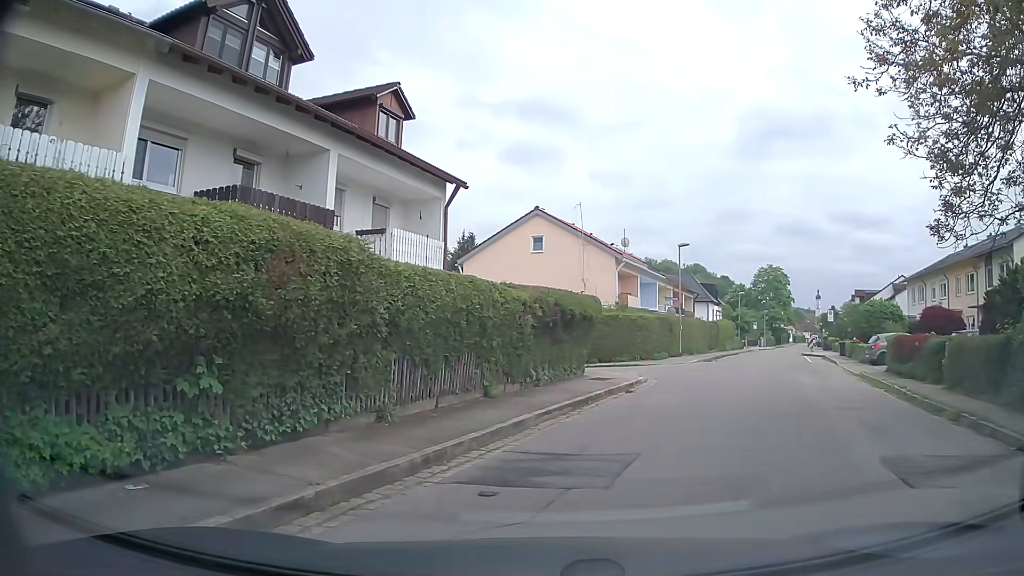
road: tertiary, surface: asphalt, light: Day
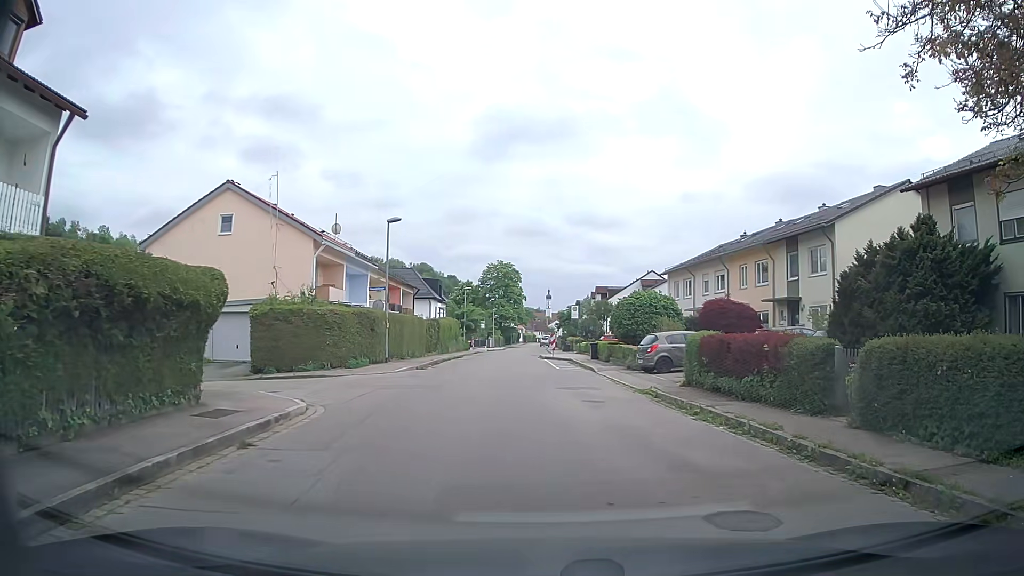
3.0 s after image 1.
(+1.7, +8.1) m; +21°
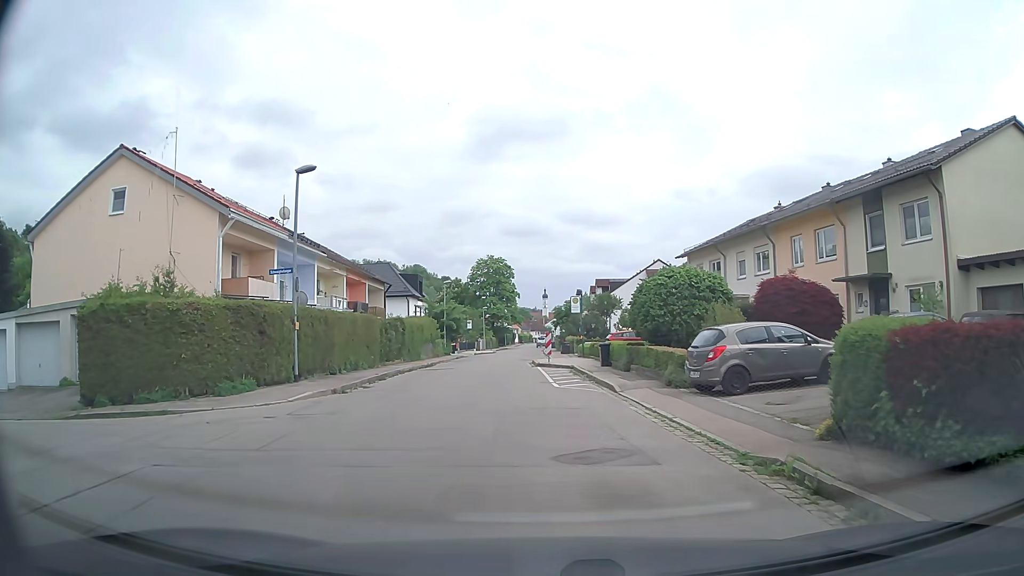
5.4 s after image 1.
(+0.4, +10.2) m; -1°
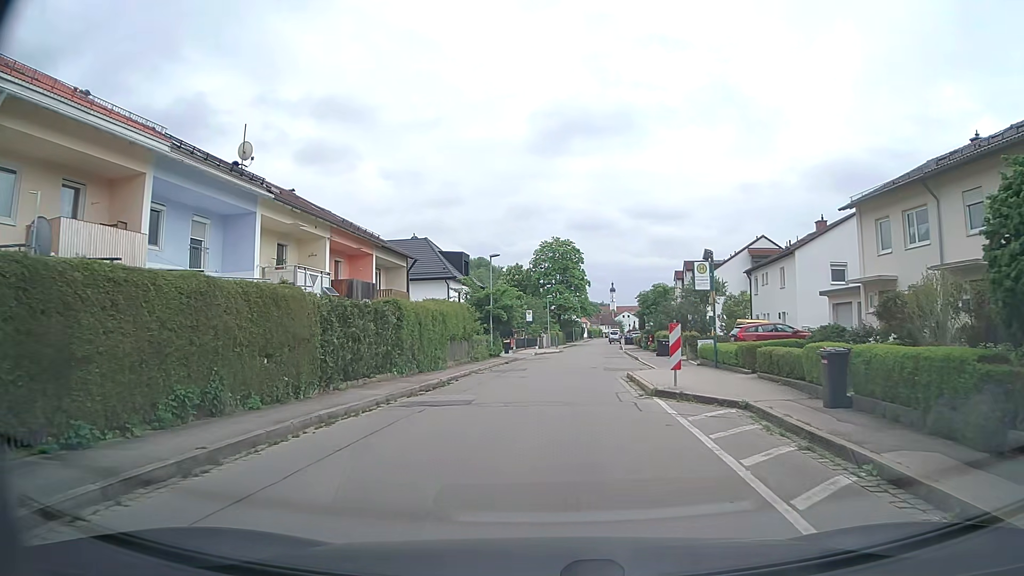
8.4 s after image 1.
(-0.1, +16.5) m; -3°
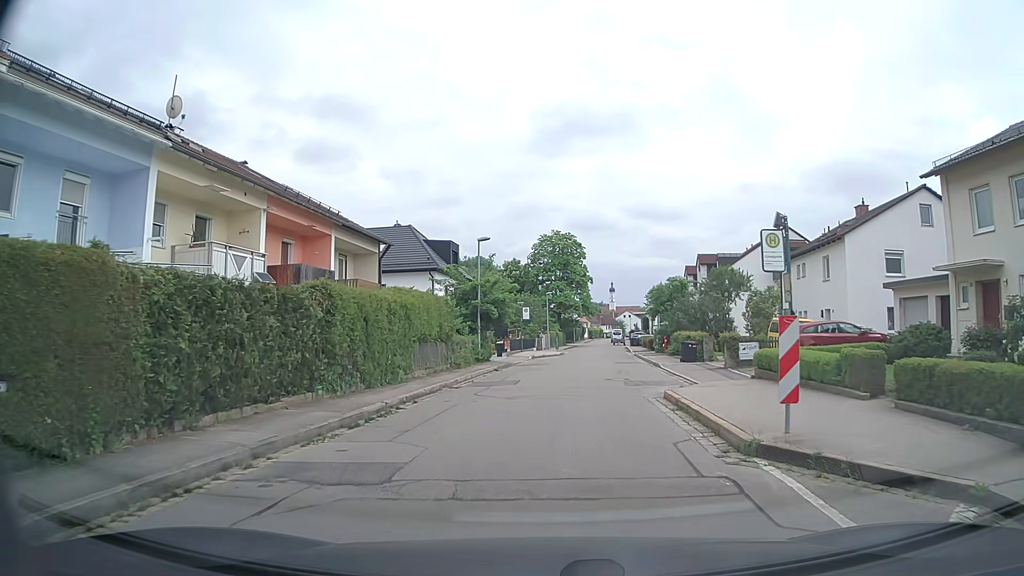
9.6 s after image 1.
(0.0, +7.0) m; 0°
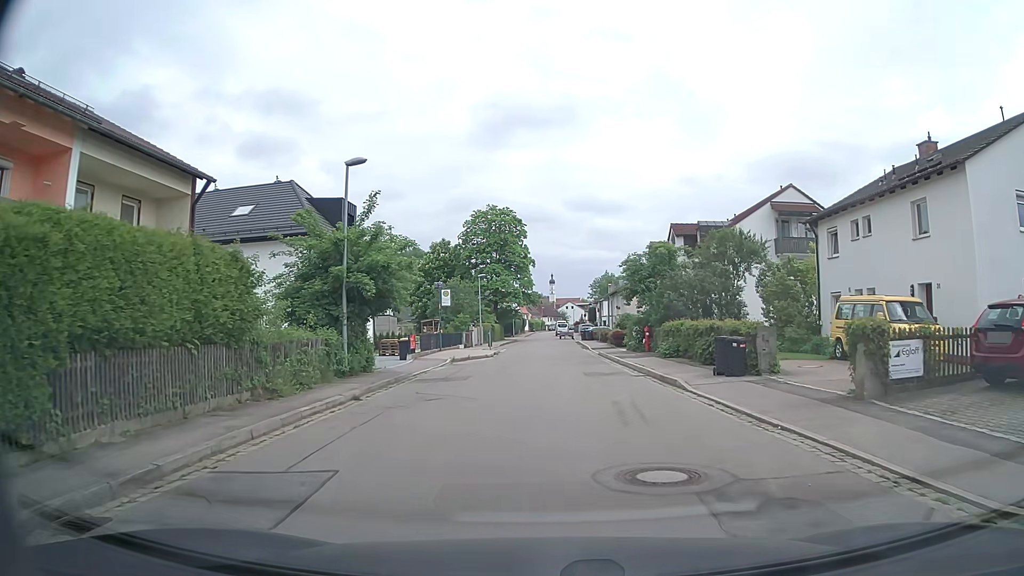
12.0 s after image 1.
(+0.5, +14.6) m; +5°
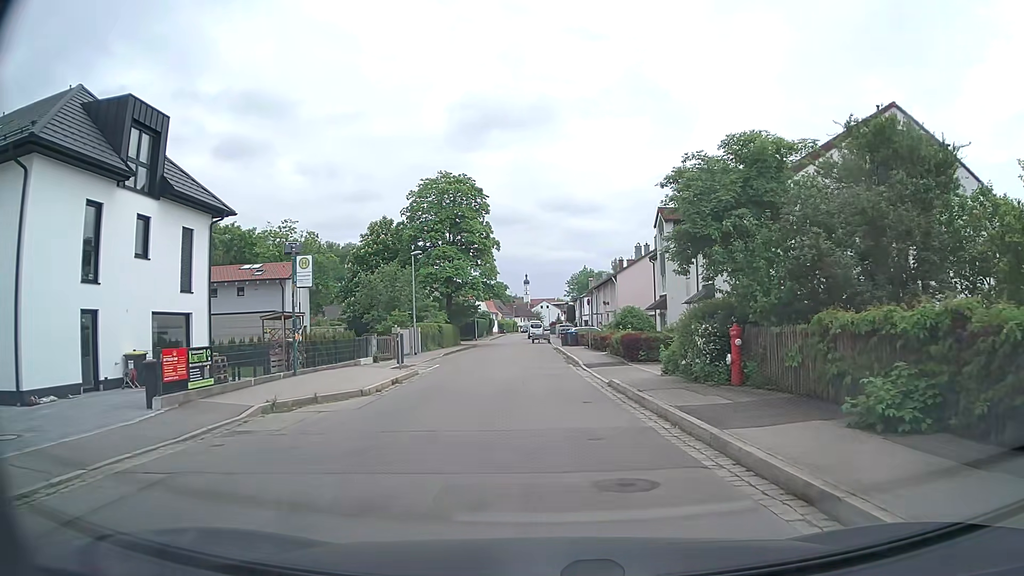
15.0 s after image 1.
(+0.5, +18.8) m; +2°
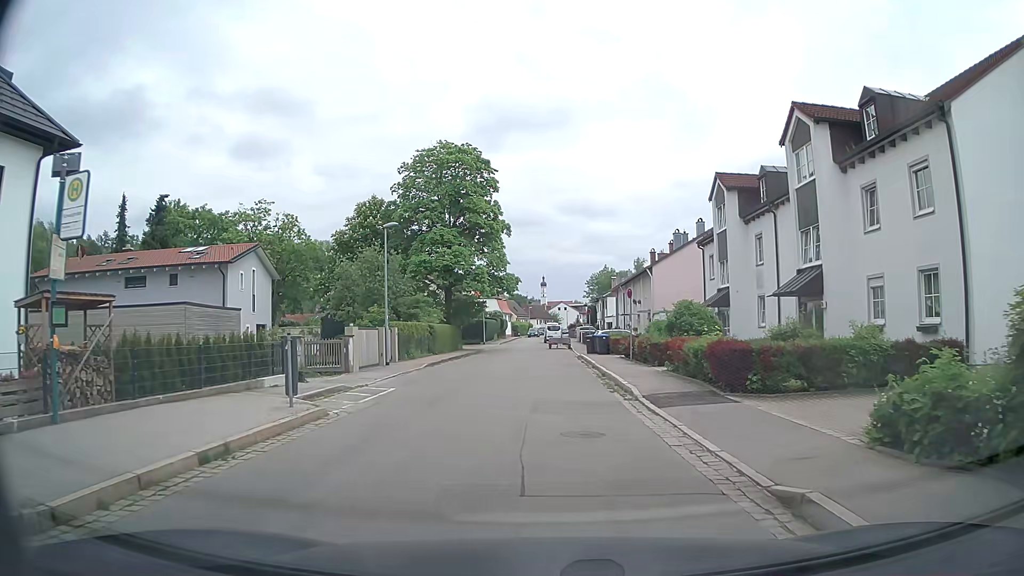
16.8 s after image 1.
(-0.2, +11.2) m; -2°
(0, +10) (0, +20) (+1, +30) (+1, +40) (0, +50) (-1, +60) (-1, +70) (-1, +80) (-1, +90) (-1, +100) m
